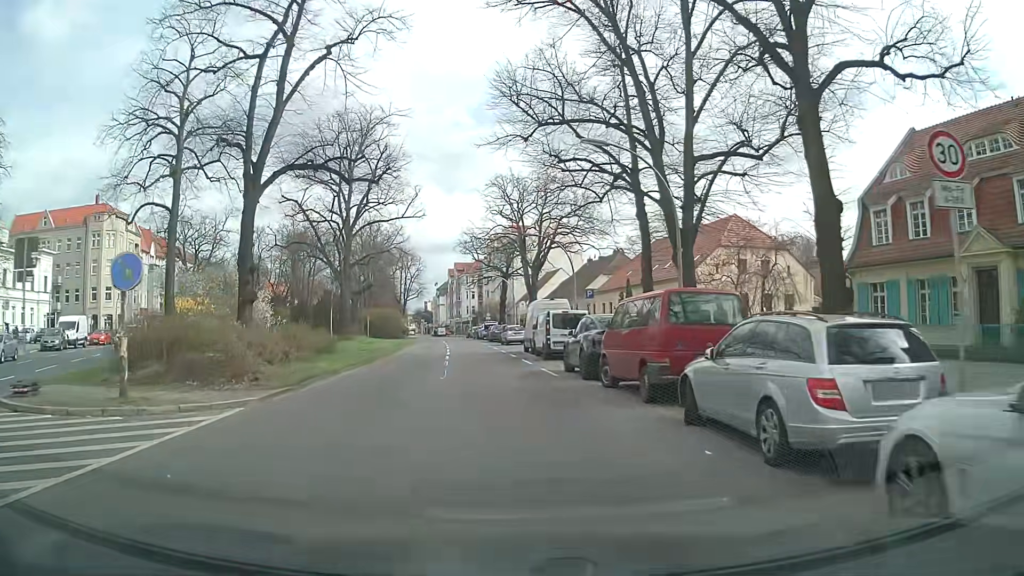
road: secondary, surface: asphalt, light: Day
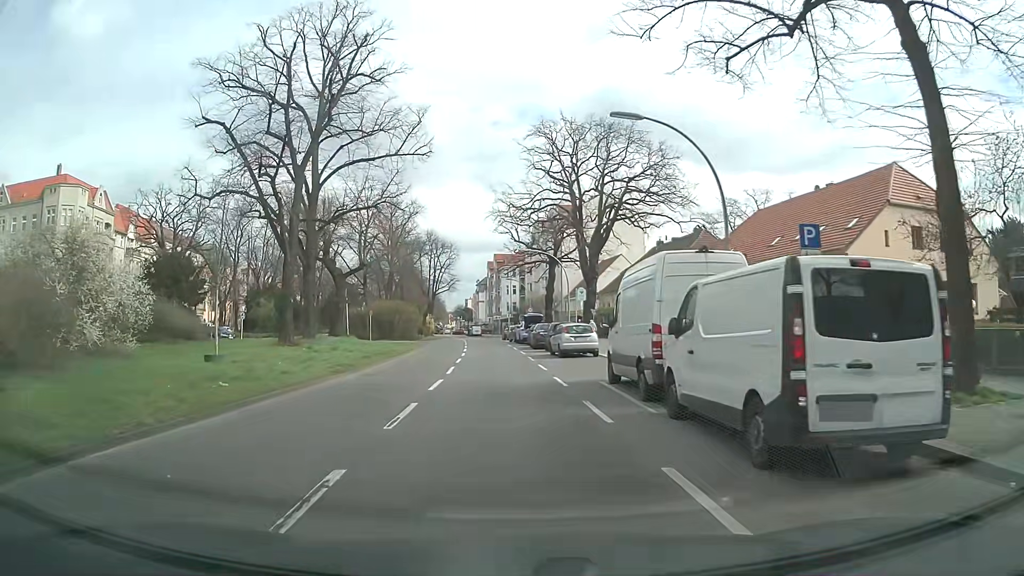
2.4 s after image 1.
(-0.7, +20.9) m; -2°
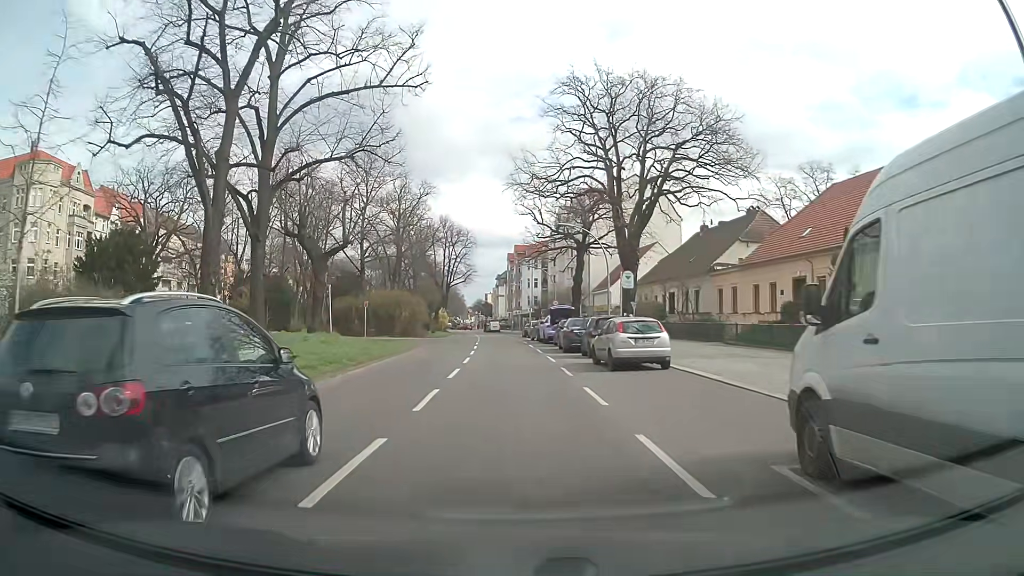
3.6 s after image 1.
(-0.4, +10.3) m; -3°
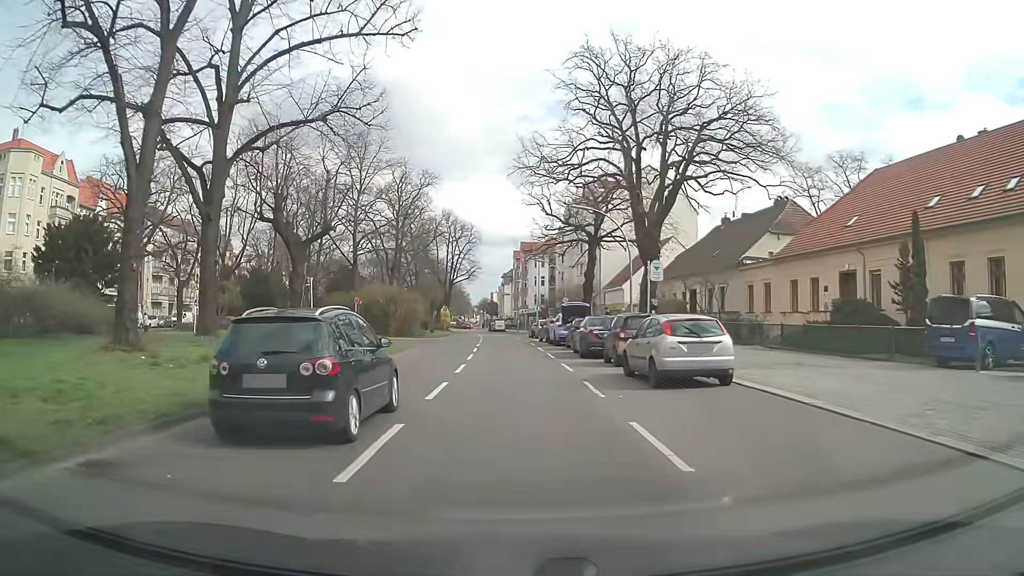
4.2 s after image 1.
(0.0, +5.1) m; 0°
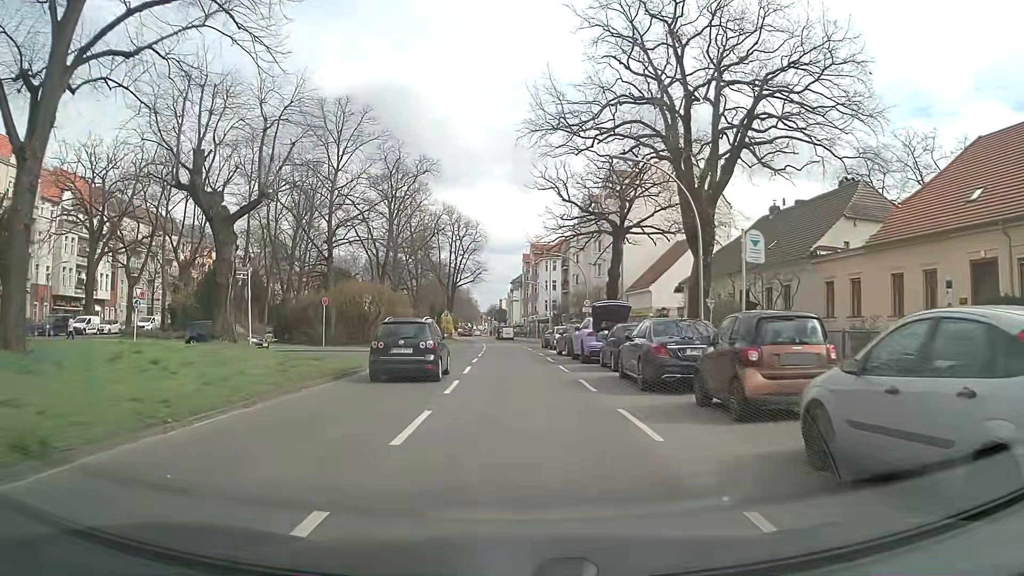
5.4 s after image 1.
(-0.1, +10.3) m; -1°
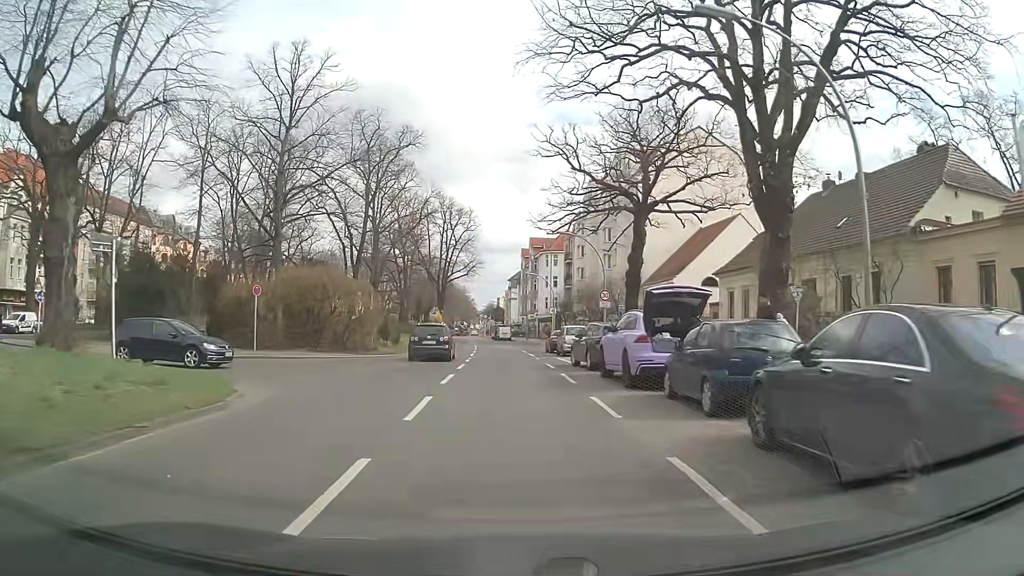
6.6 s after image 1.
(+0.1, +10.2) m; +1°
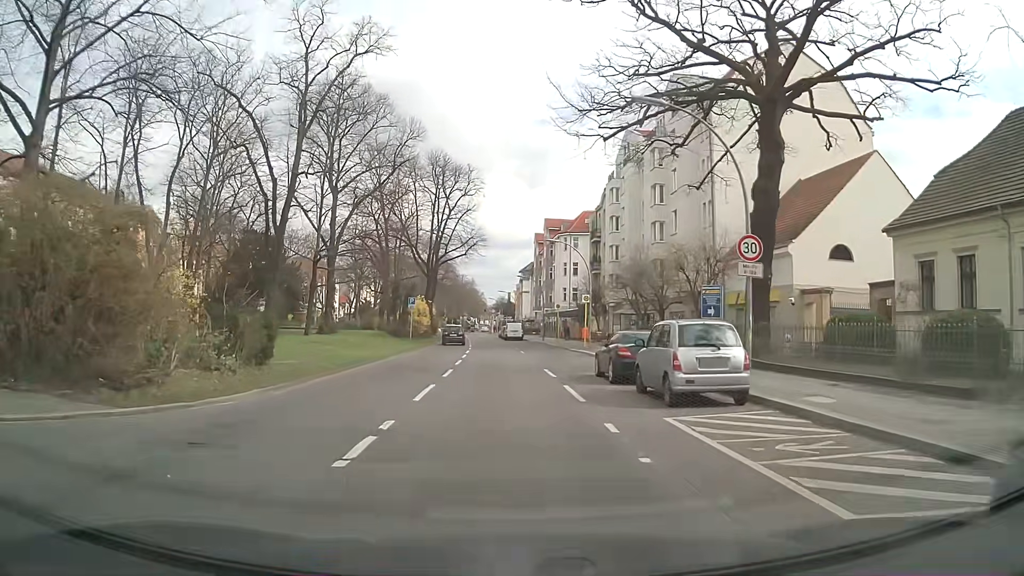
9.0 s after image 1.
(-0.3, +21.3) m; -2°
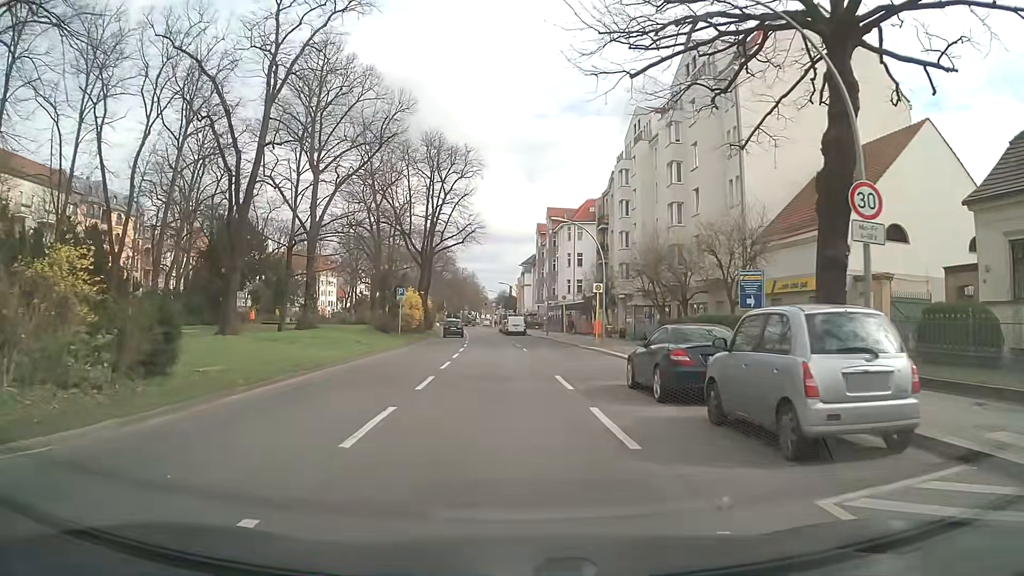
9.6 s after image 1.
(+0.1, +5.3) m; +2°
(0, +10) (0, +20) (-1, +30) (-2, +40) (-2, +50) (-3, +60) (-4, +70) (-5, +80) (-6, +90) (-7, +100) m
